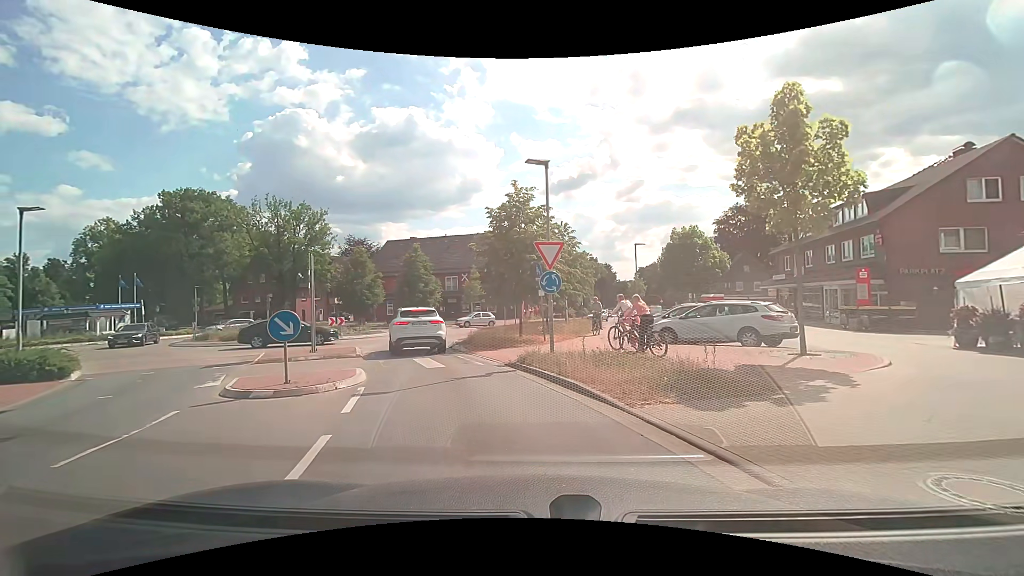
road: secondary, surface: asphalt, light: Day
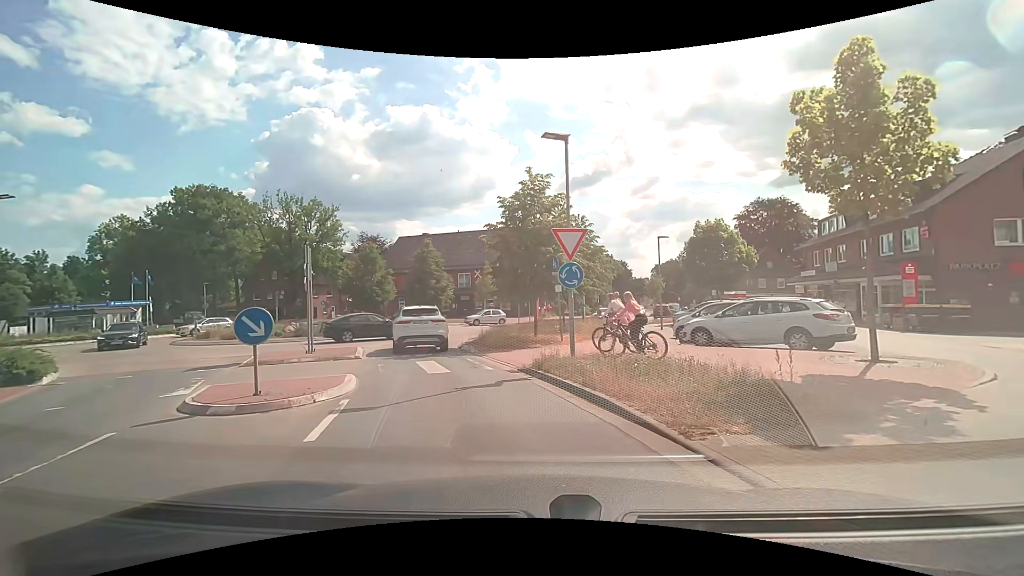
(0.0, +1.7) m; +1°
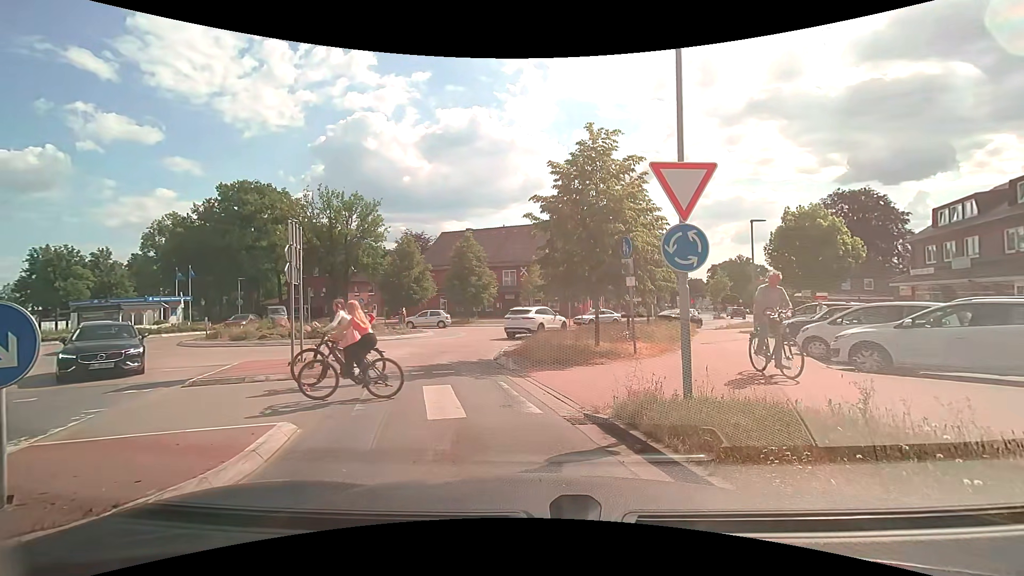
(-0.2, +4.7) m; -4°
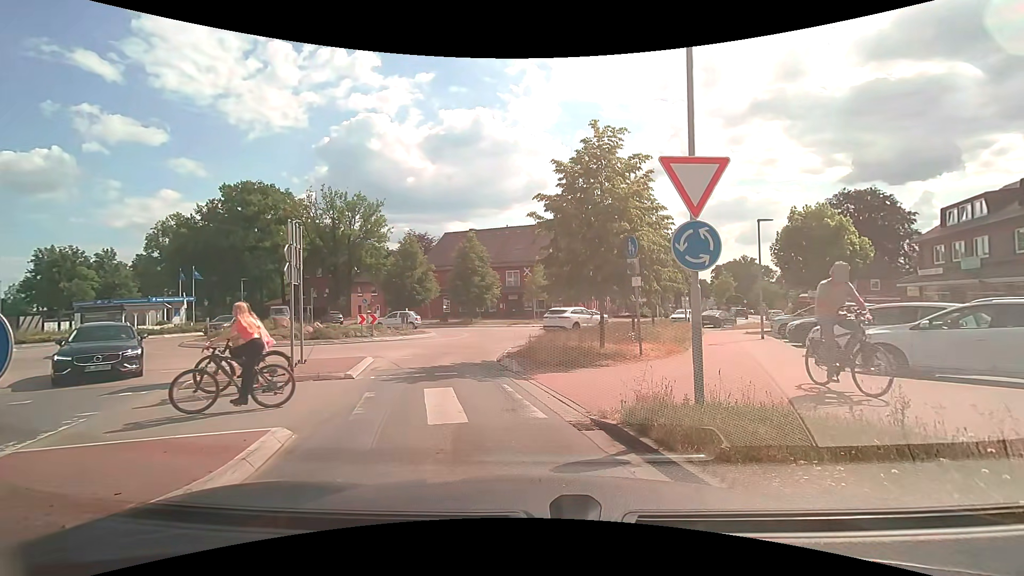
(0.0, +0.2) m; 0°
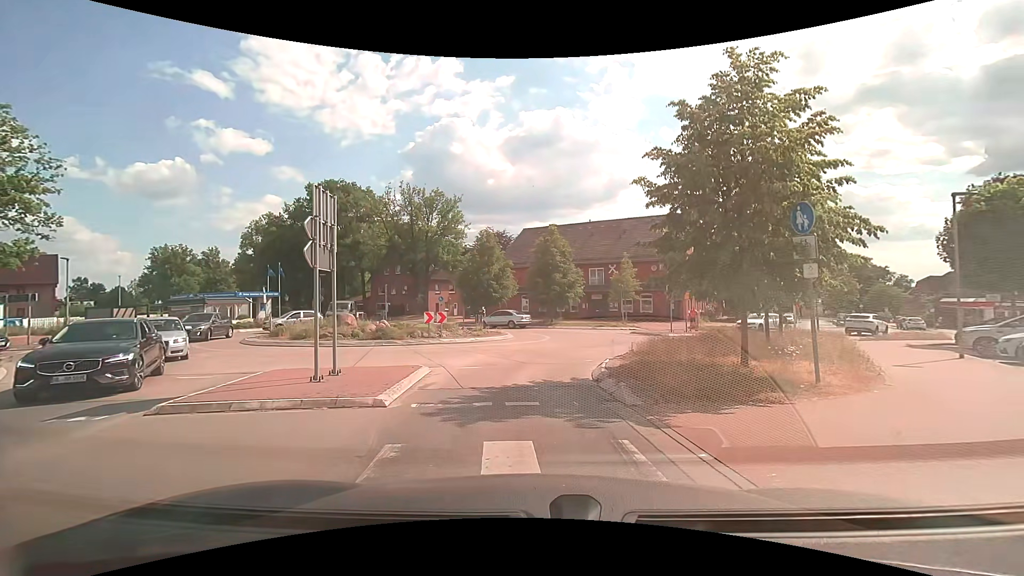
(-0.4, +4.0) m; -11°
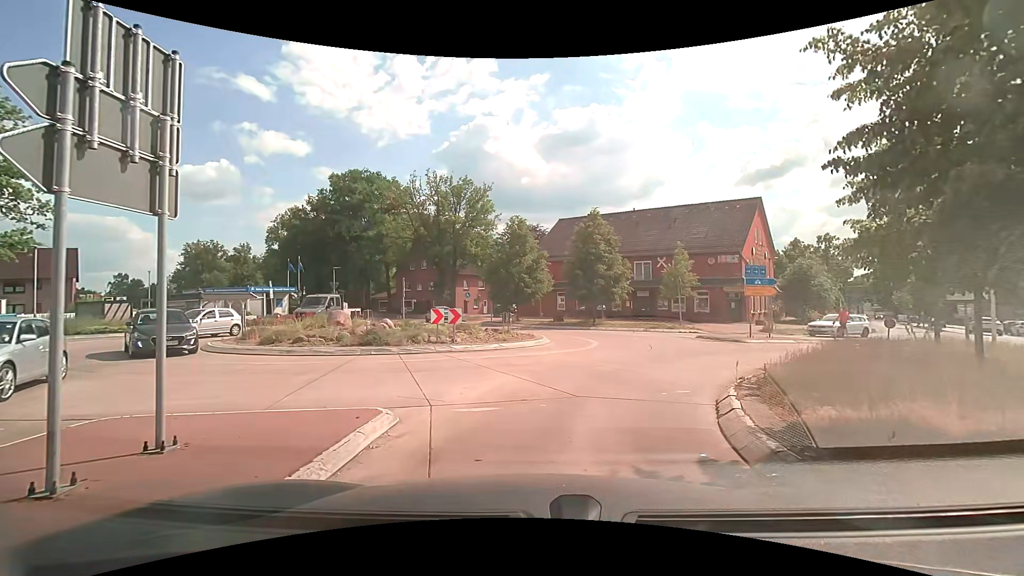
(-0.2, +5.9) m; -3°
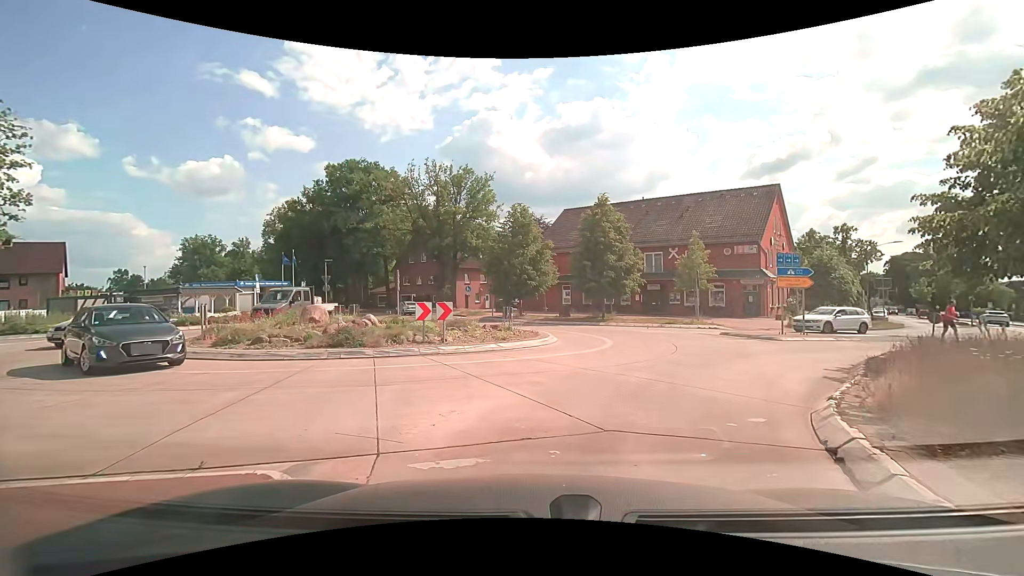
(0.0, +2.7) m; 0°
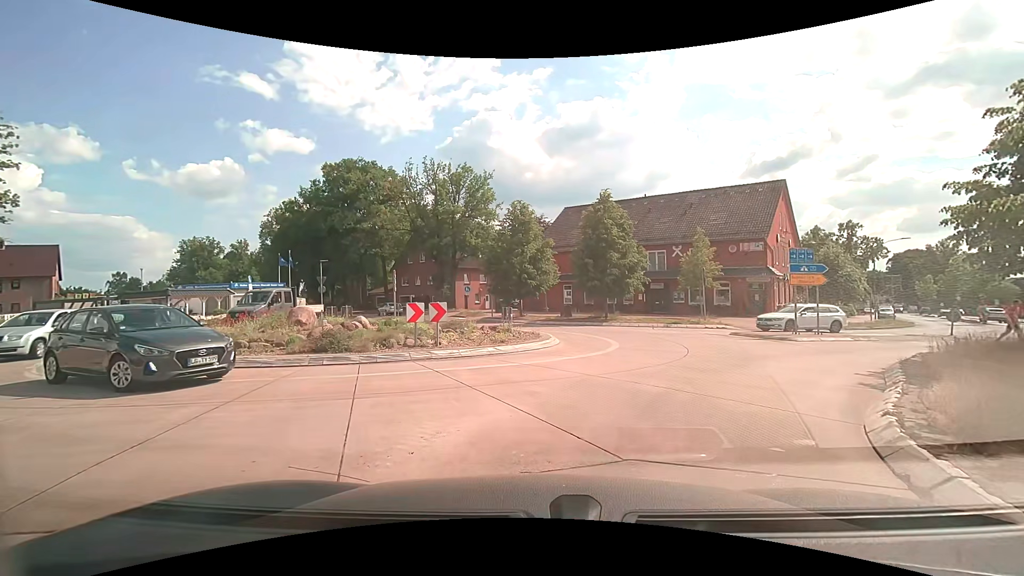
(0.0, +1.0) m; +2°
